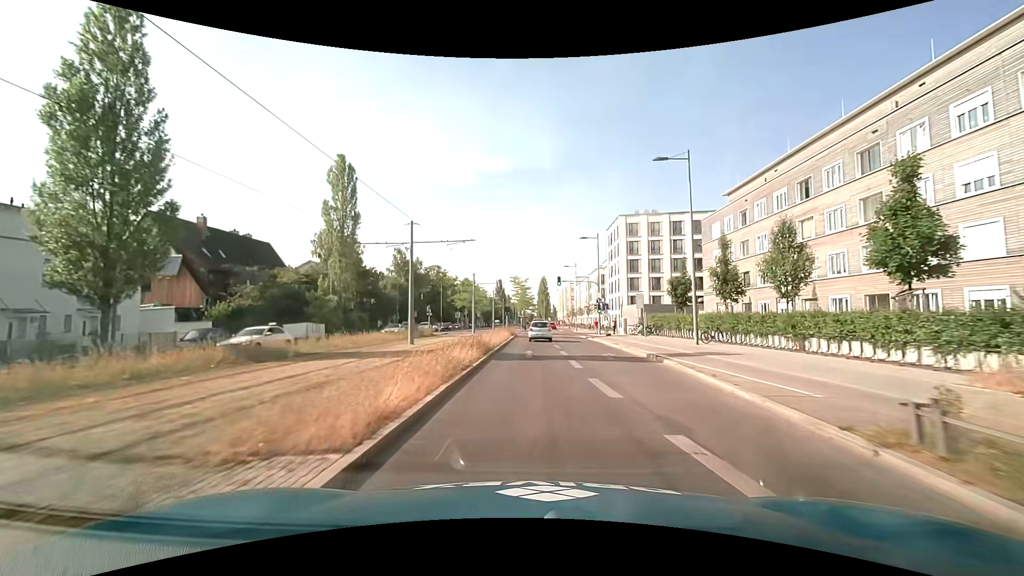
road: secondary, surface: asphalt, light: Day
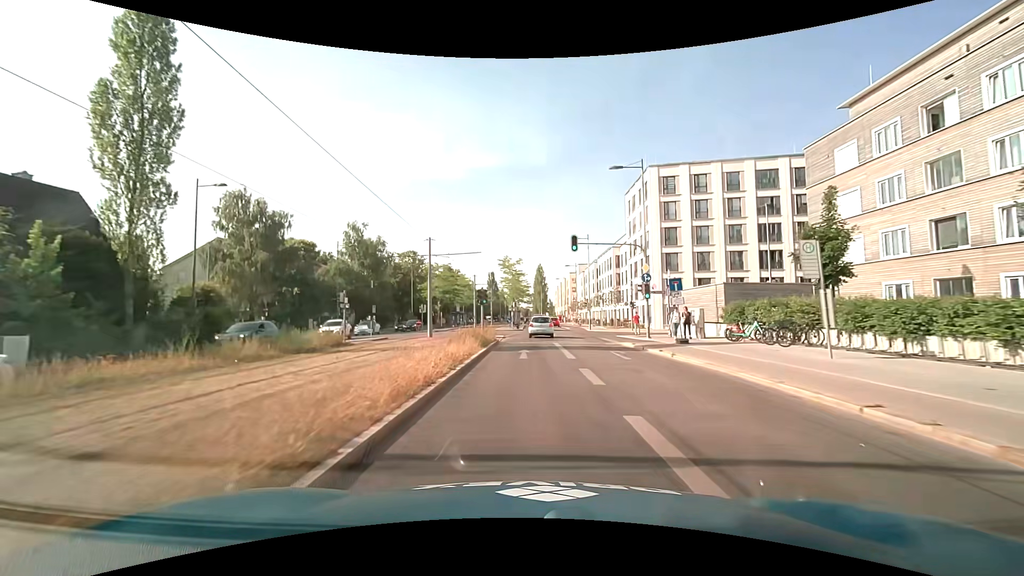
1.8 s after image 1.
(+0.5, +23.3) m; +1°
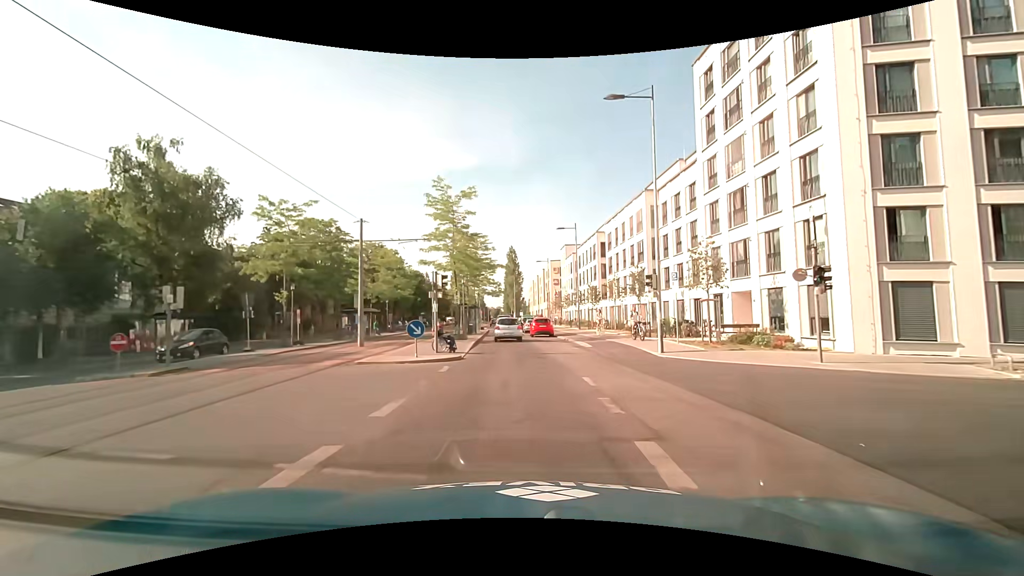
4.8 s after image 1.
(+0.4, +37.3) m; +3°
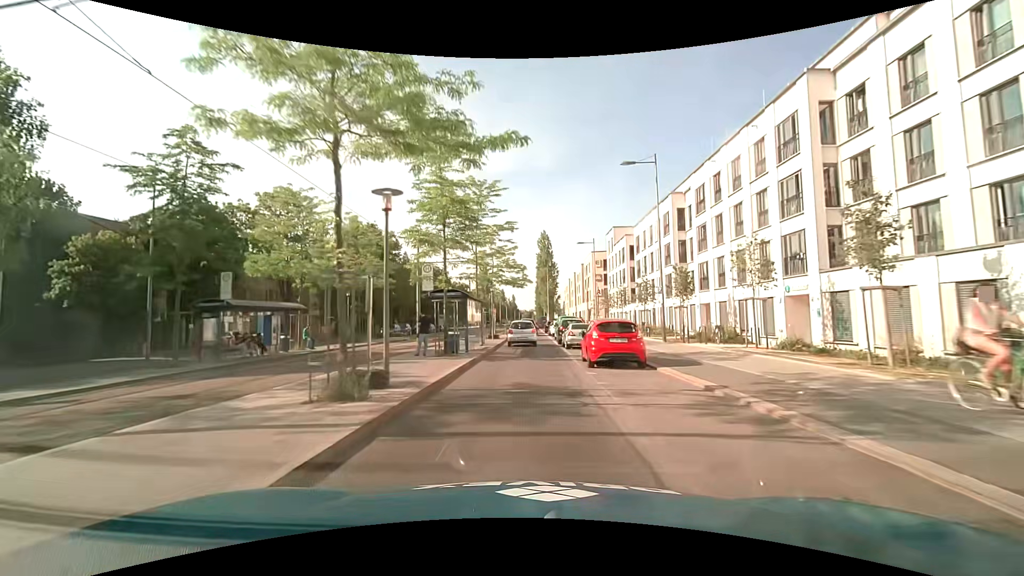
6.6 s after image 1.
(-0.7, +21.6) m; -5°
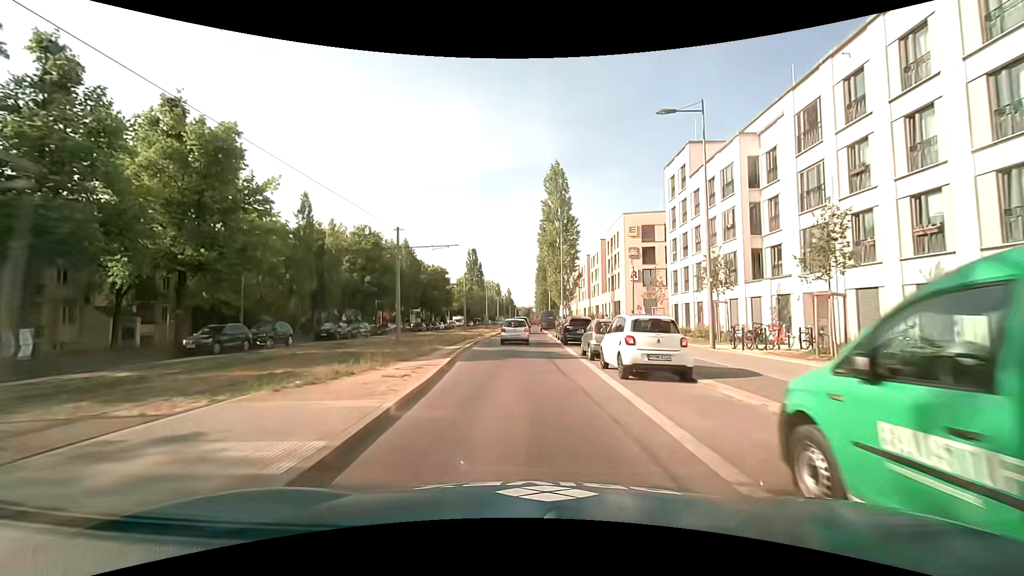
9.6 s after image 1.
(+0.4, +36.3) m; +1°
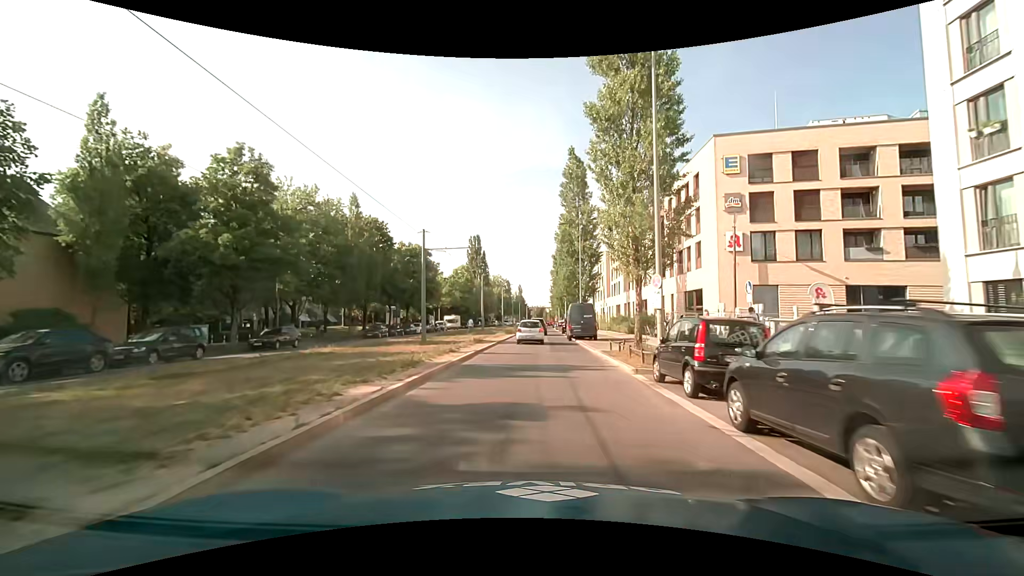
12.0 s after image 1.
(-0.4, +29.5) m; -2°
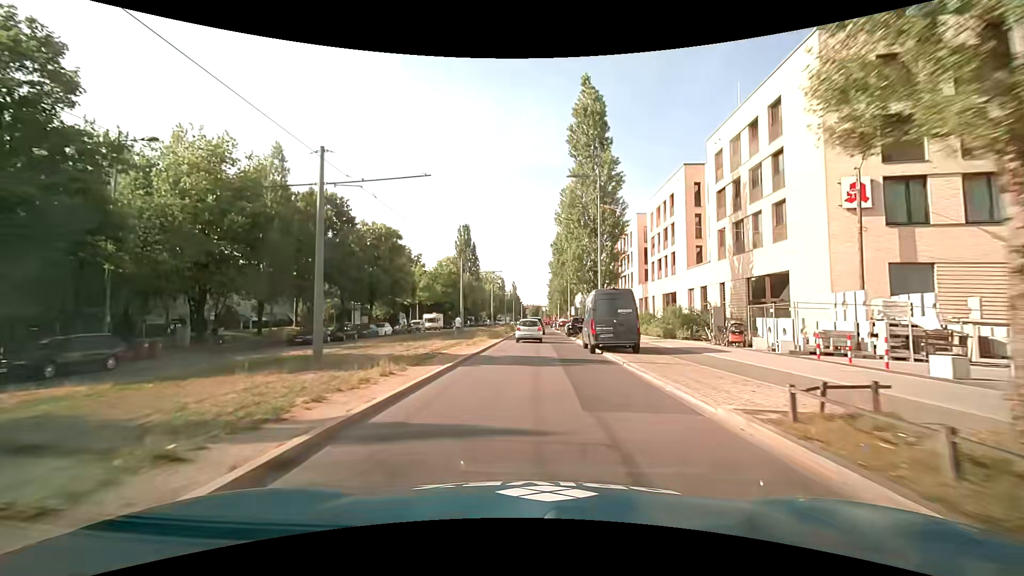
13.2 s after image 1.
(+0.2, +14.9) m; +1°
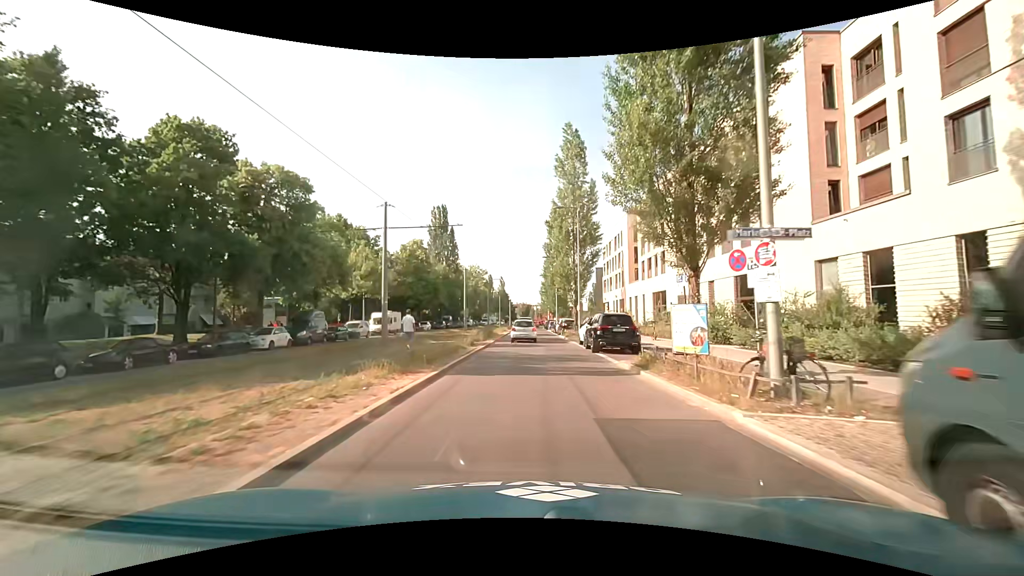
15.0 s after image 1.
(+0.2, +22.2) m; +1°
(0, +10) (0, +20) (0, +30) (0, +40) (0, +50) (0, +60) (0, +70) (0, +80) (0, +90) (0, +100) m
